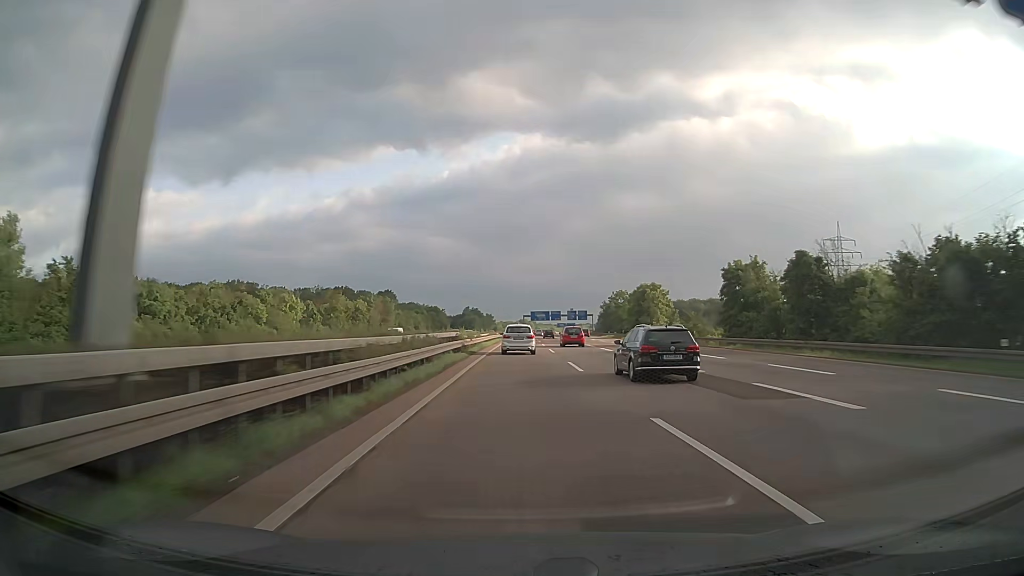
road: motorway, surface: paved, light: Day
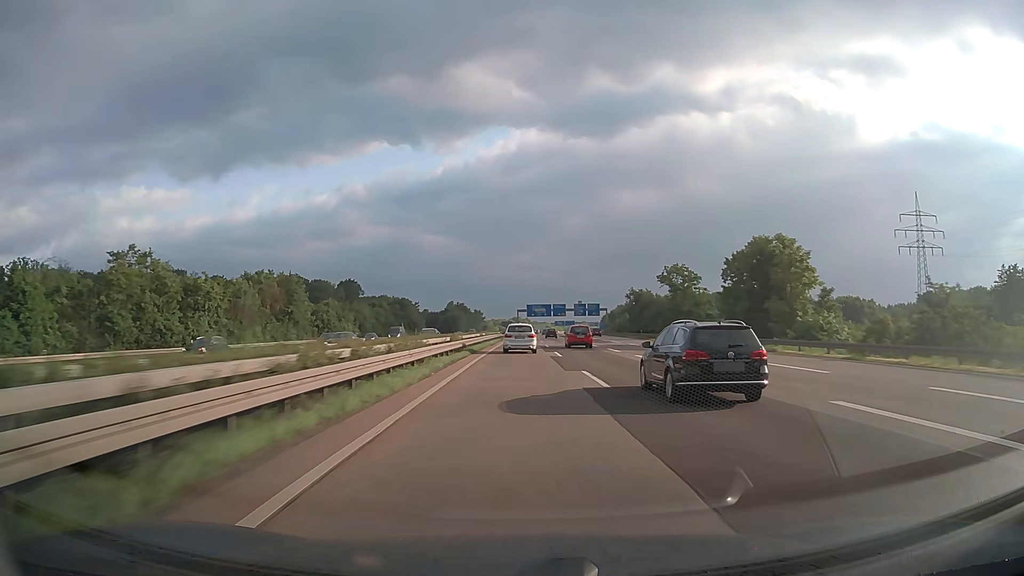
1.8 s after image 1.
(+0.2, +60.2) m; 0°
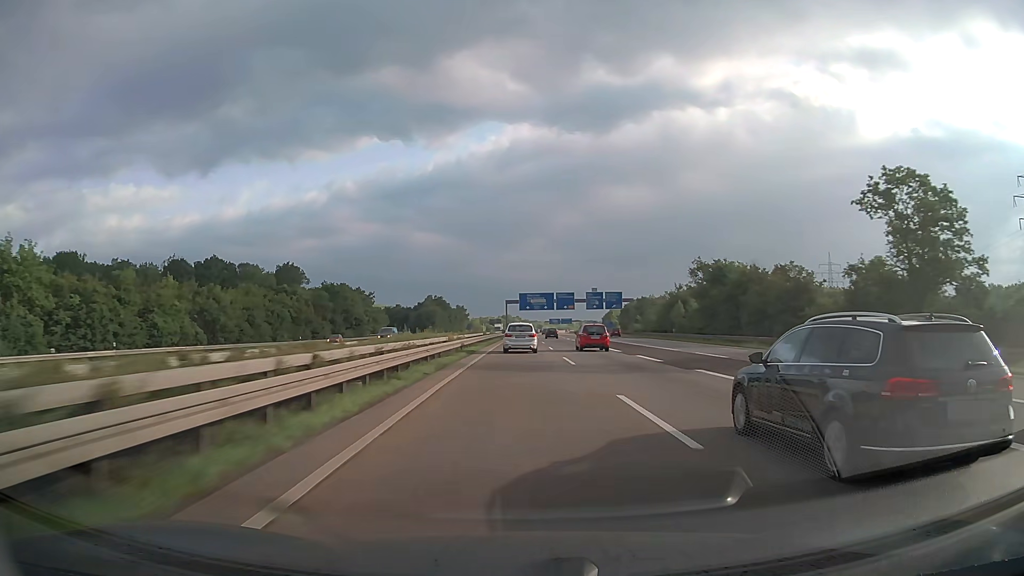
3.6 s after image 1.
(+0.4, +61.0) m; +1°
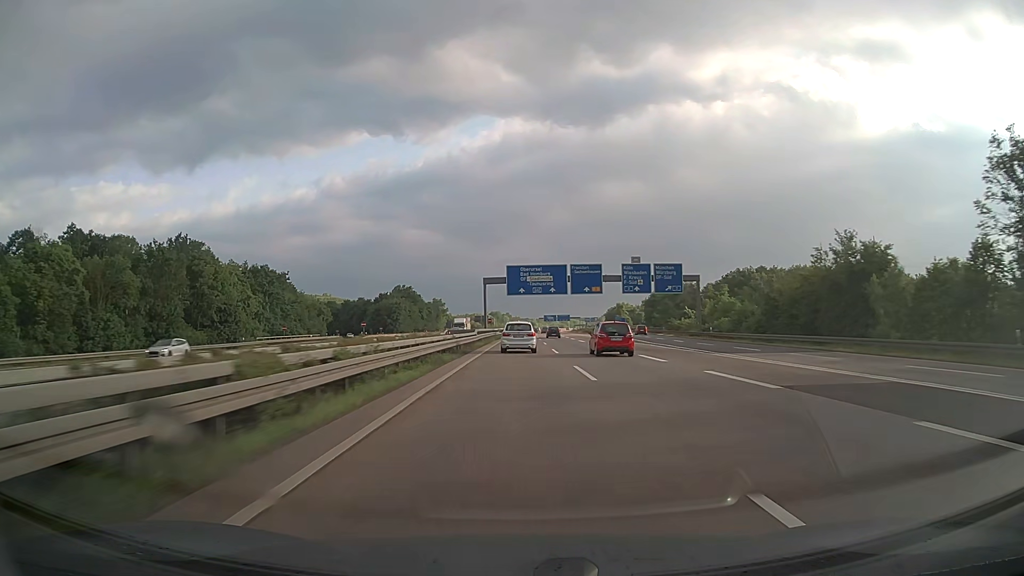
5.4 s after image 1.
(+0.5, +61.4) m; +1°
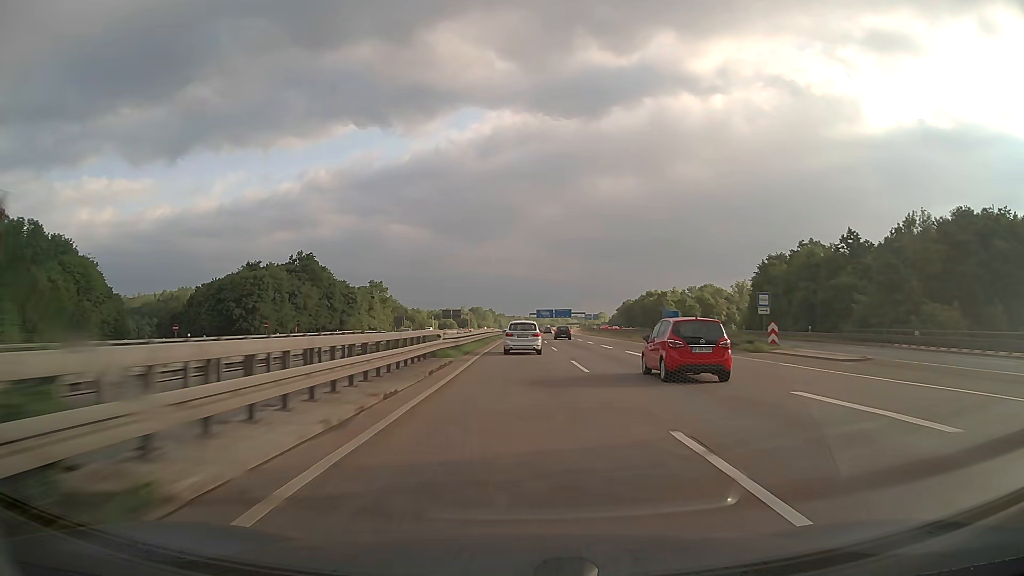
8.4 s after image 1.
(+0.9, +102.9) m; +1°
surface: asphalt
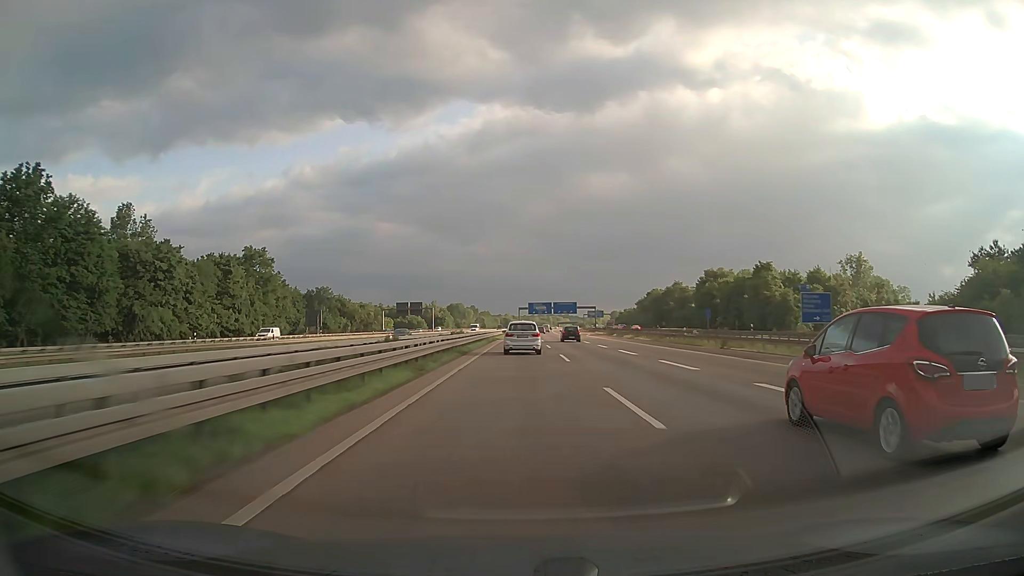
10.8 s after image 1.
(+1.2, +81.8) m; +1°
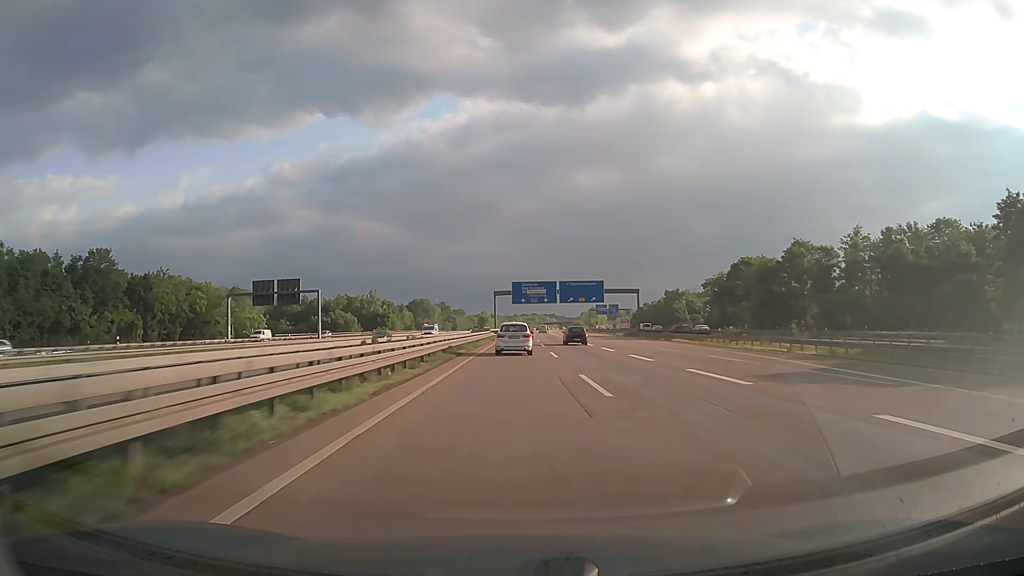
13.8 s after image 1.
(+1.3, +101.5) m; +1°
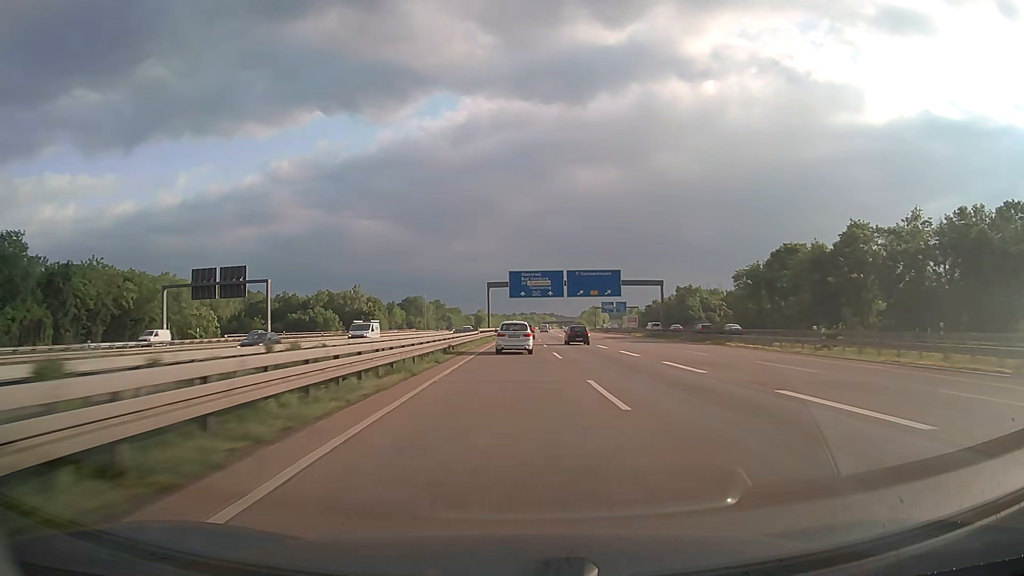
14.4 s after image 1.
(+0.1, +20.2) m; 0°
(0, +10) (0, +20) (0, +30) (0, +40) (0, +50) (0, +60) (0, +70) (+1, +80) (+1, +90) (+1, +100) m
